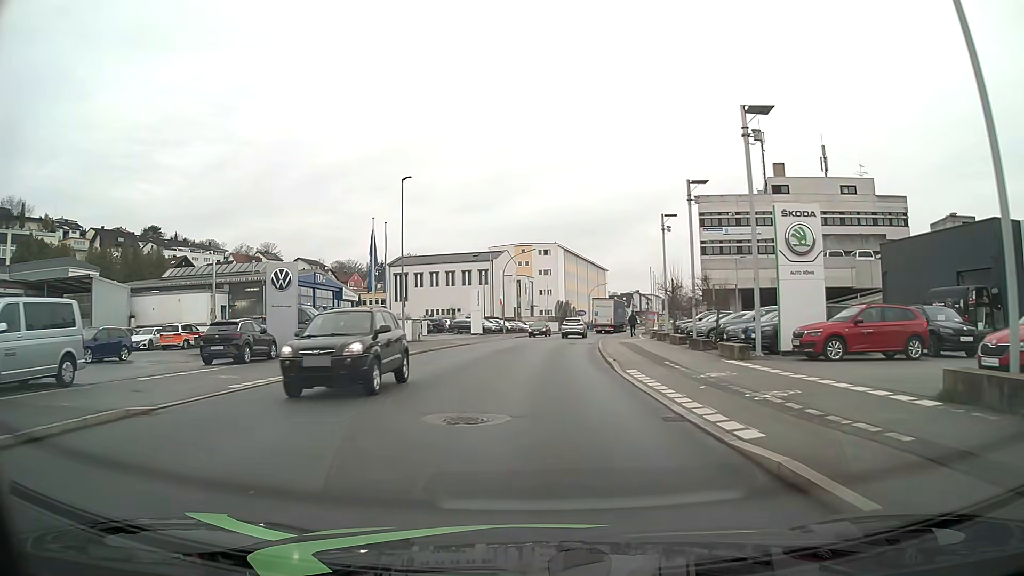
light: Day
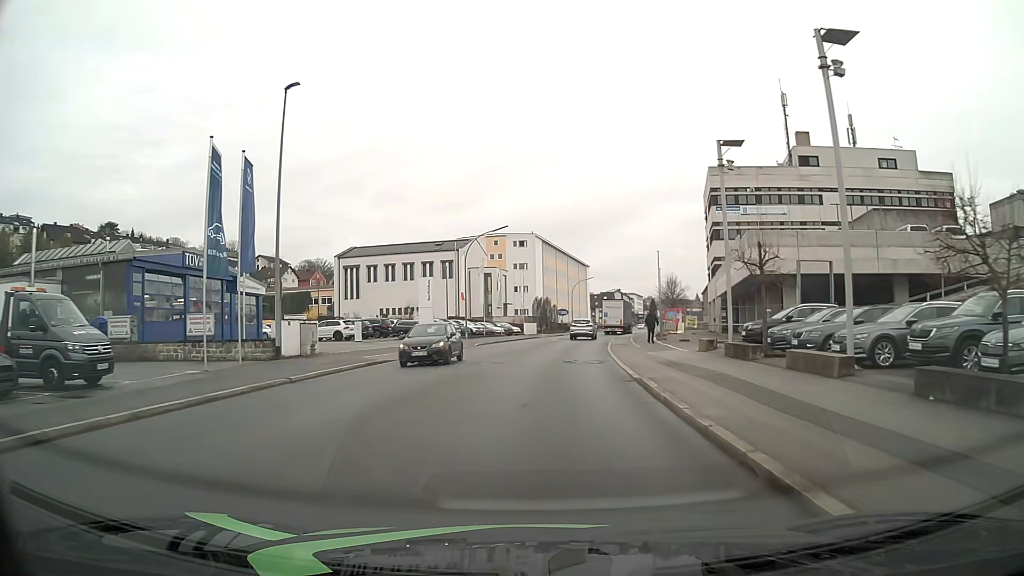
(+0.3, +18.1) m; +2°
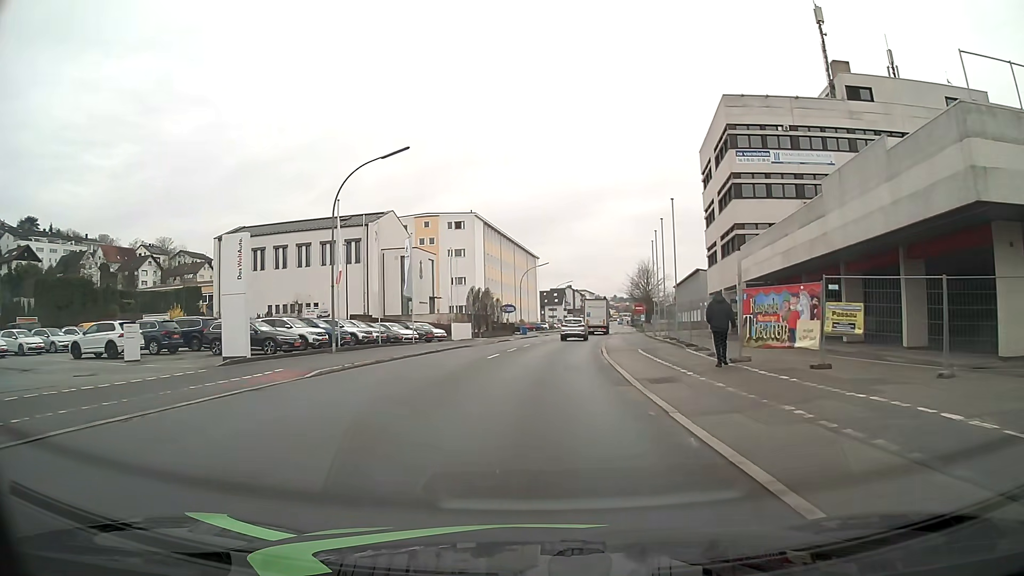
(+0.9, +25.1) m; +4°
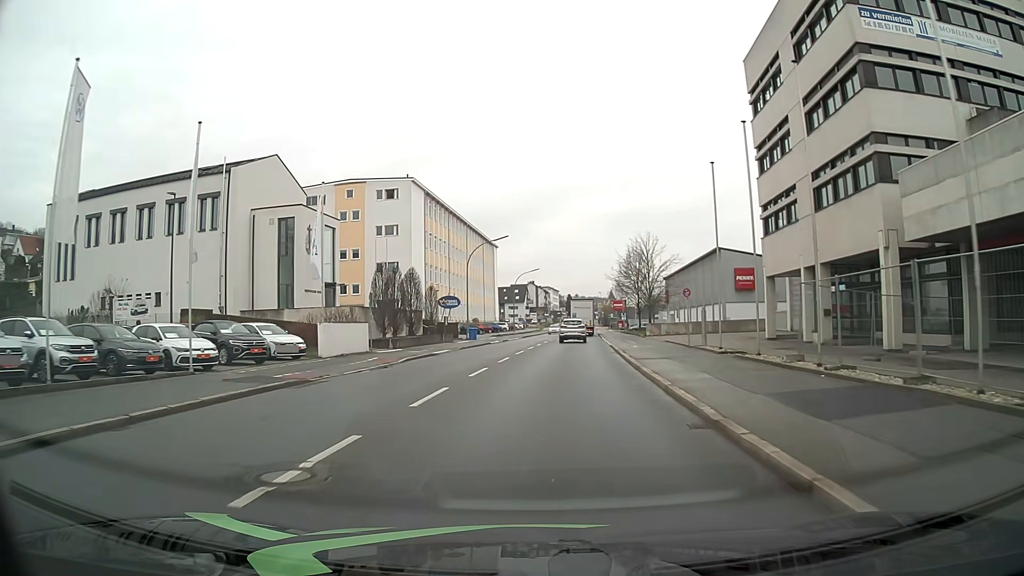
(+0.7, +26.4) m; +4°
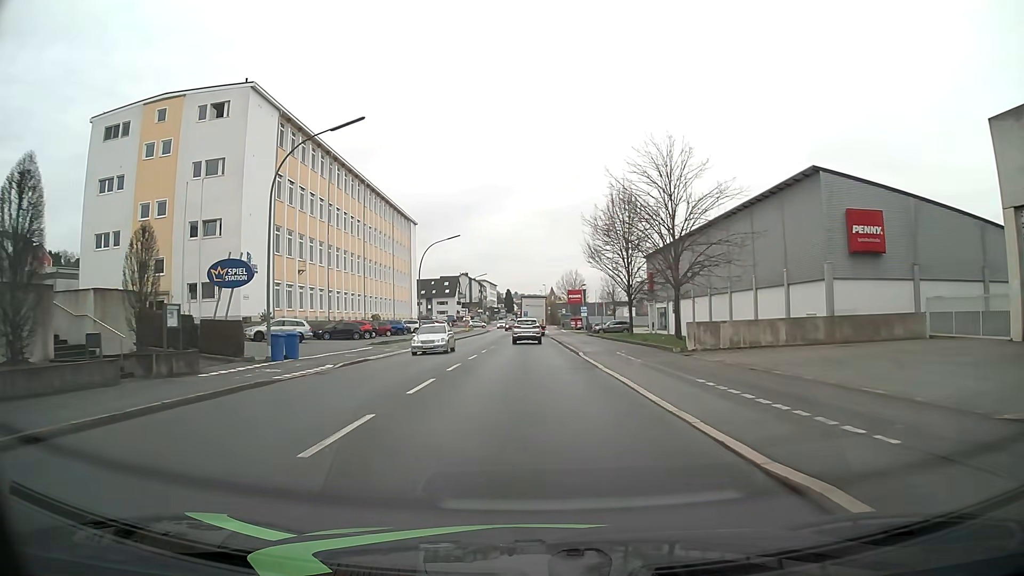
(+1.8, +34.2) m; +5°
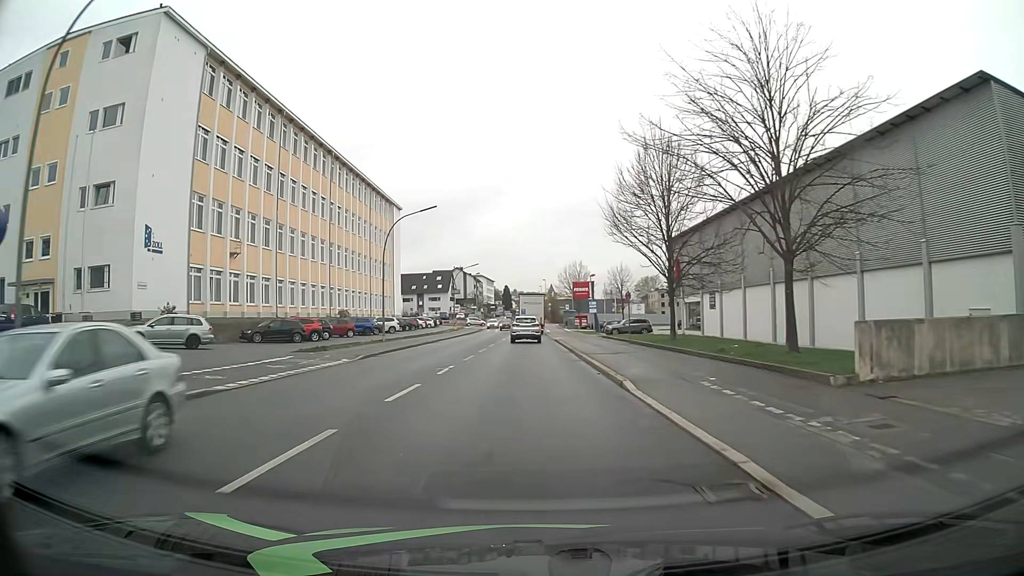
(0.0, +13.9) m; +1°
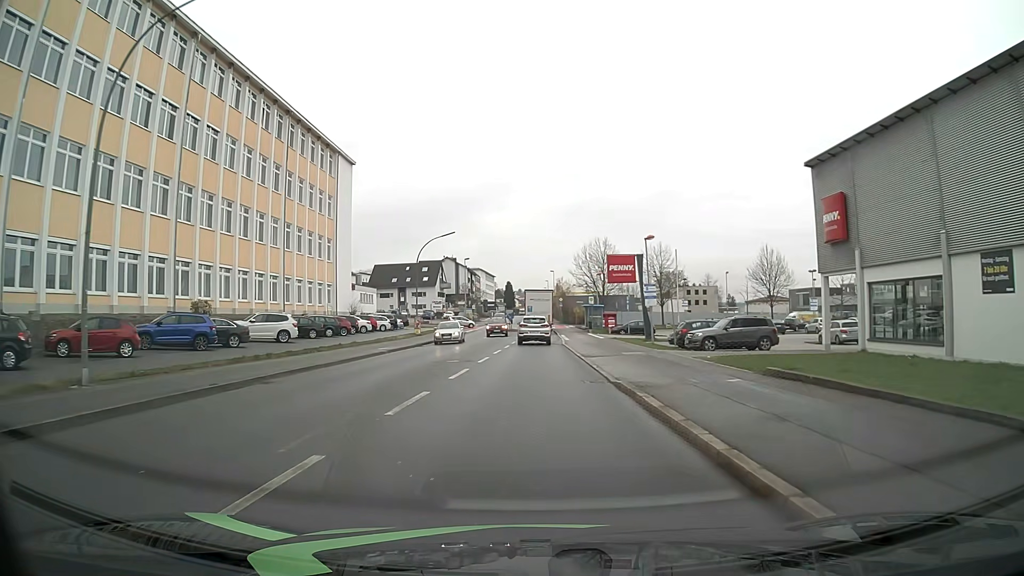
(-0.5, +32.1) m; -1°
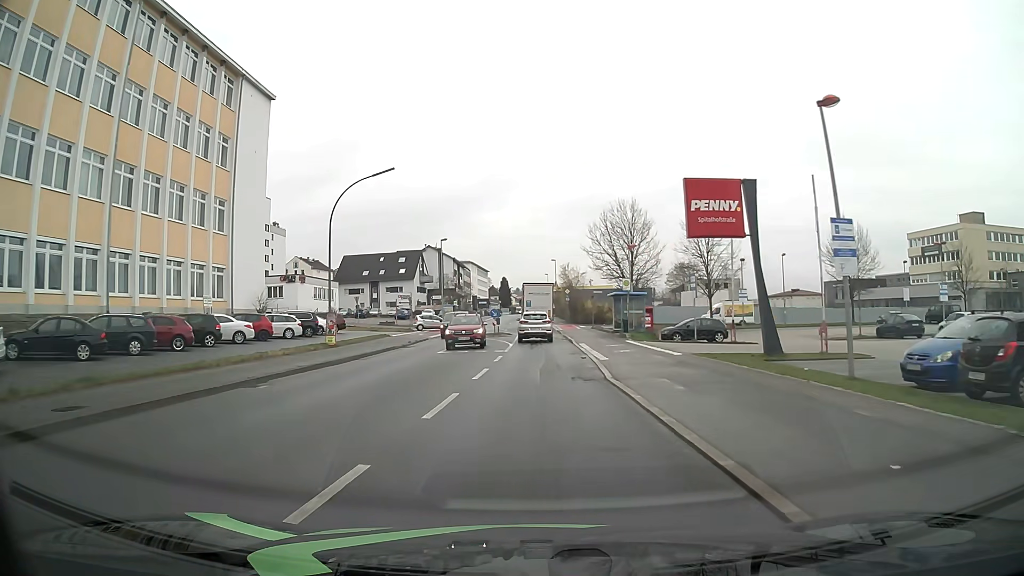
(0.0, +24.8) m; 0°
